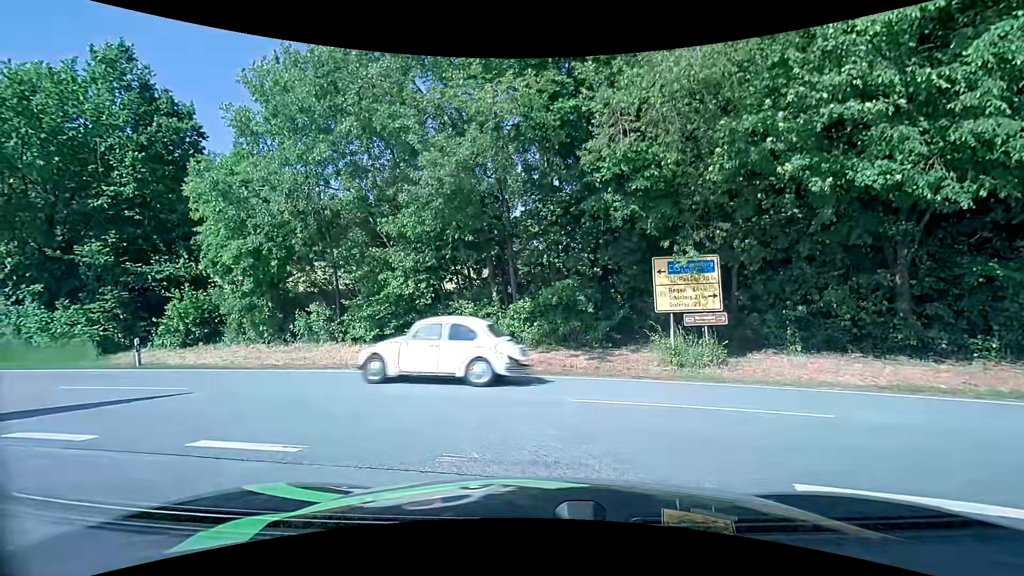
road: tertiary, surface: asphalt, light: Day
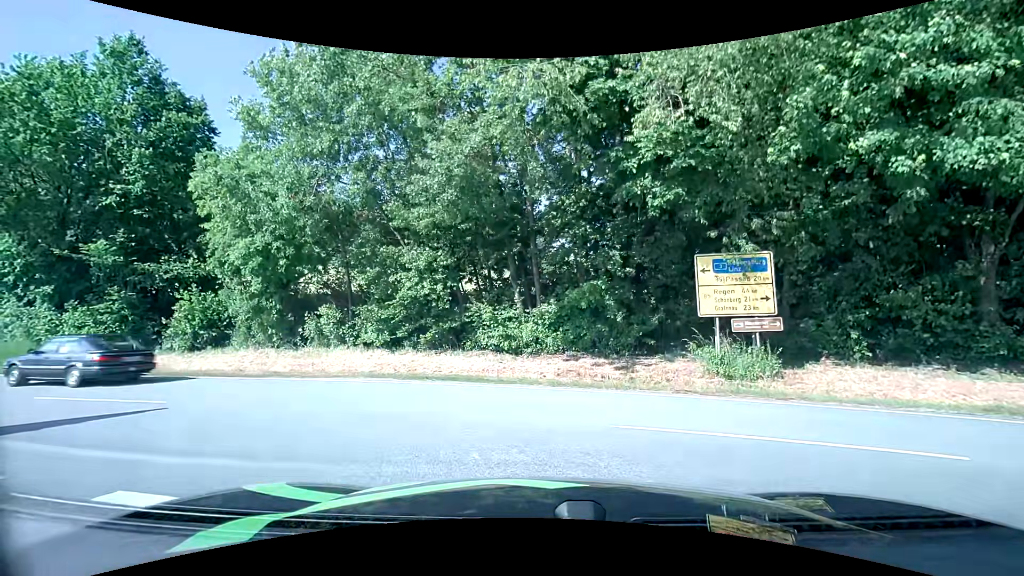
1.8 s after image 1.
(0.0, +1.6) m; 0°
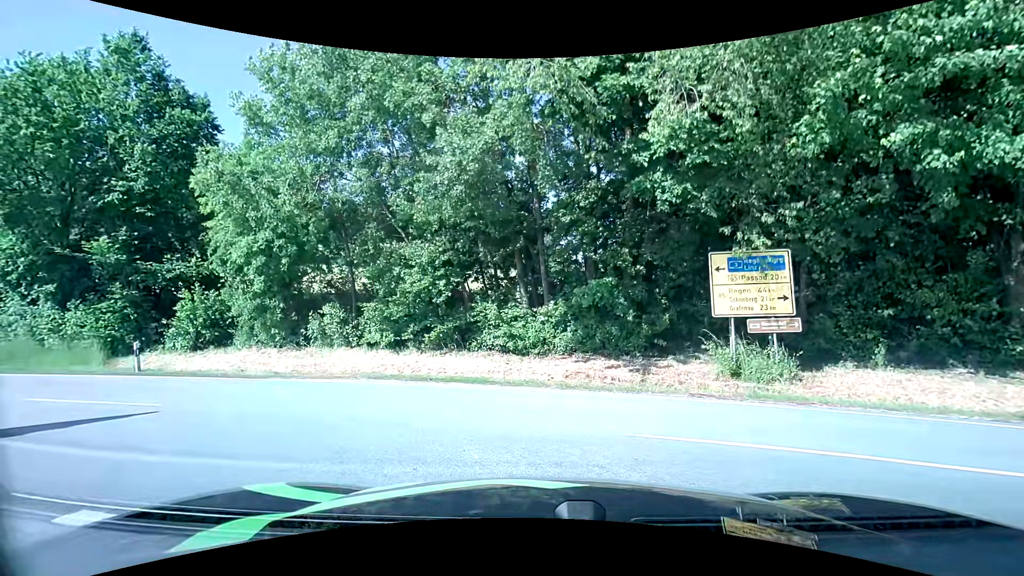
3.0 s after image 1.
(0.0, +0.4) m; 0°
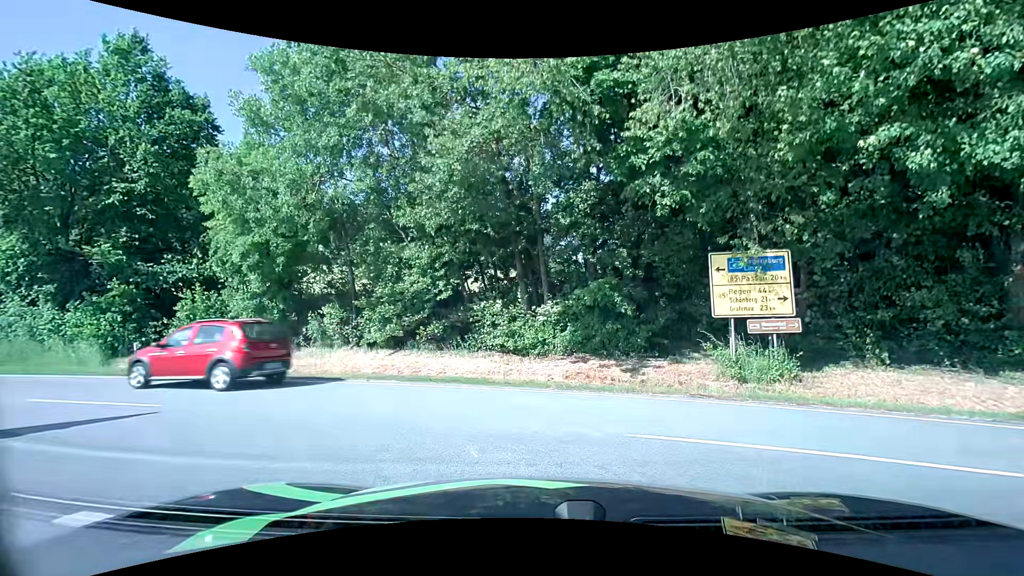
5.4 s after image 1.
(0.0, +0.1) m; 0°
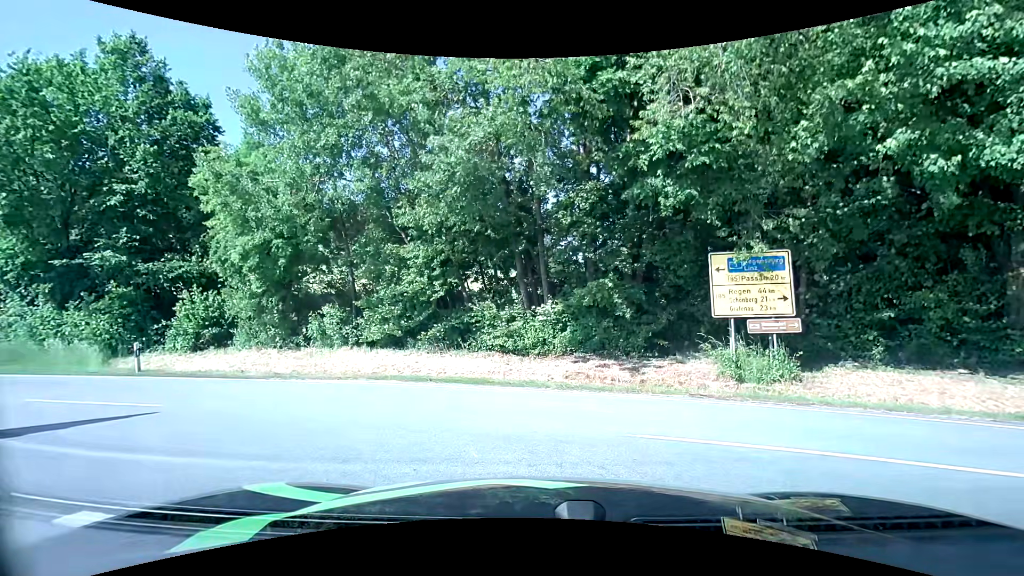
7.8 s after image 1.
(0.0, 0.0) m; 0°
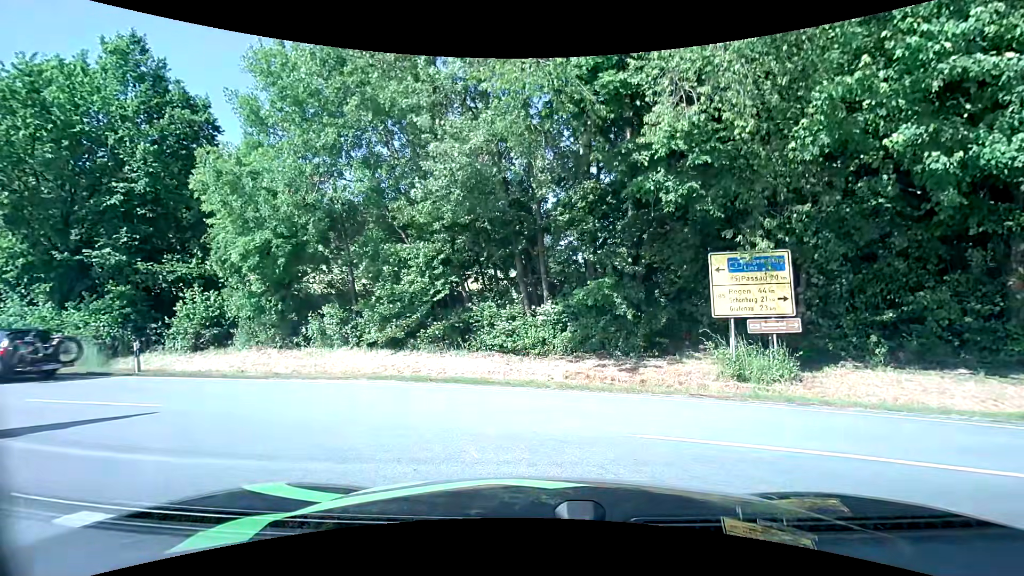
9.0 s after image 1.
(0.0, 0.0) m; 0°
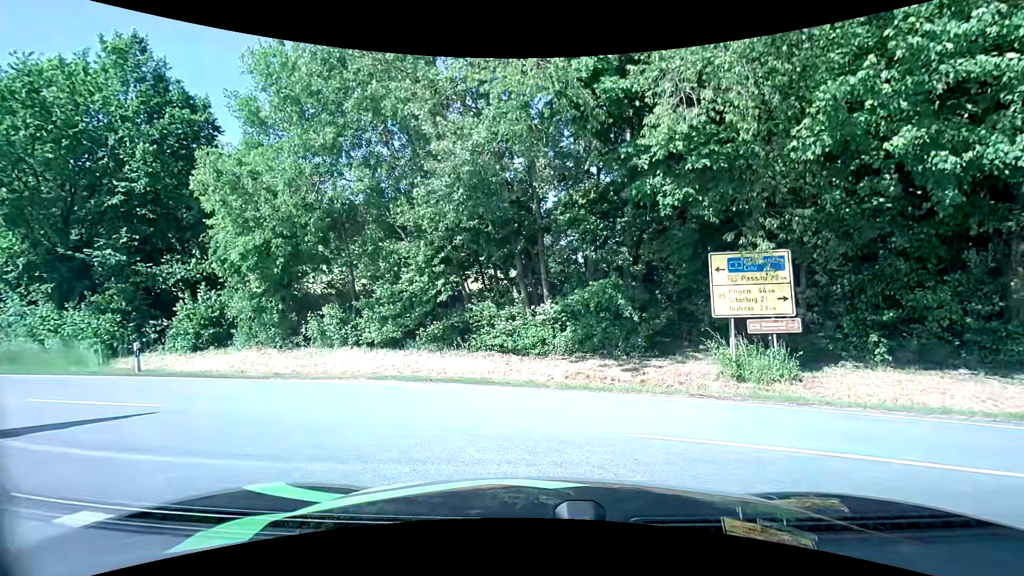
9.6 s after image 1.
(0.0, 0.0) m; 0°
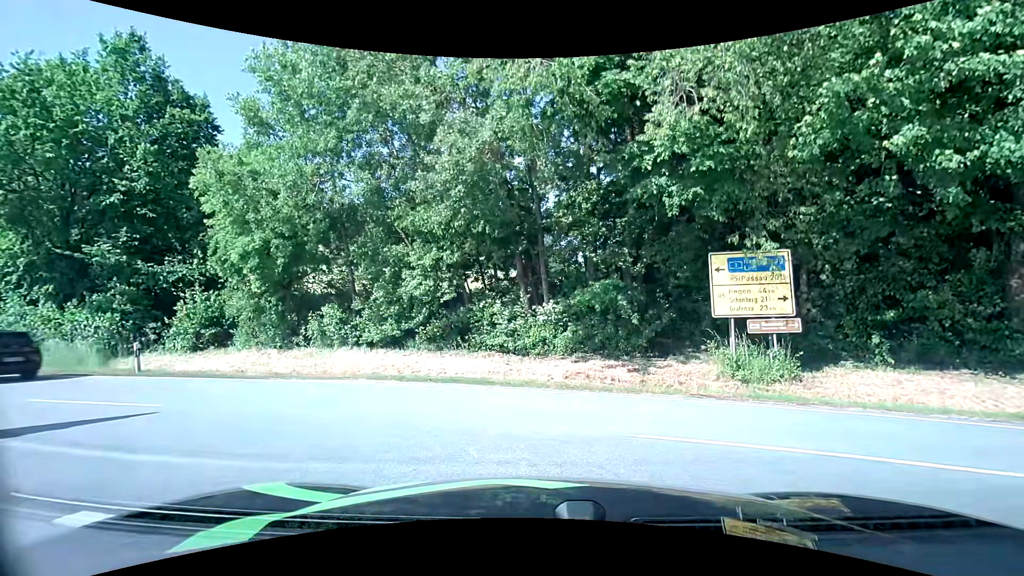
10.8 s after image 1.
(0.0, 0.0) m; 0°
(-4, +9) (-12, +14) (-22, +16) (-32, +18) (-42, +20) (-52, +22) (-61, +24) (-71, +26) (-81, +28) (-91, +30) m
